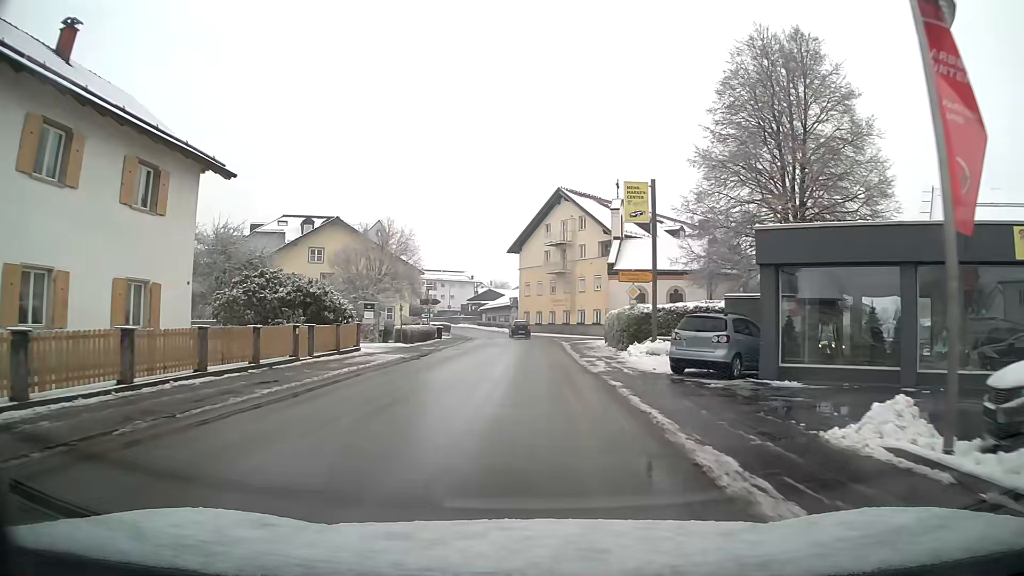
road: tertiary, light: Day
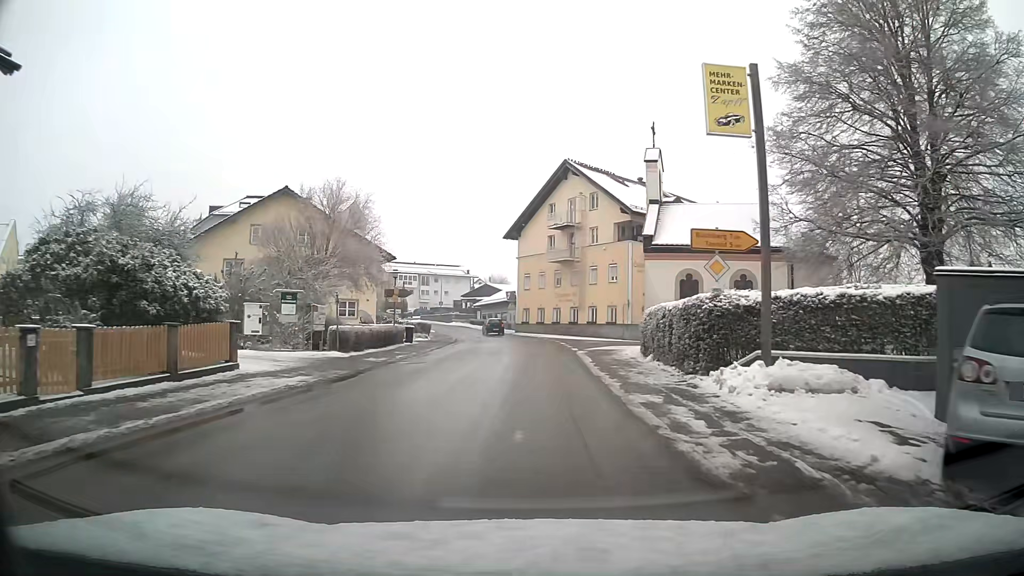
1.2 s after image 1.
(0.0, +11.8) m; 0°
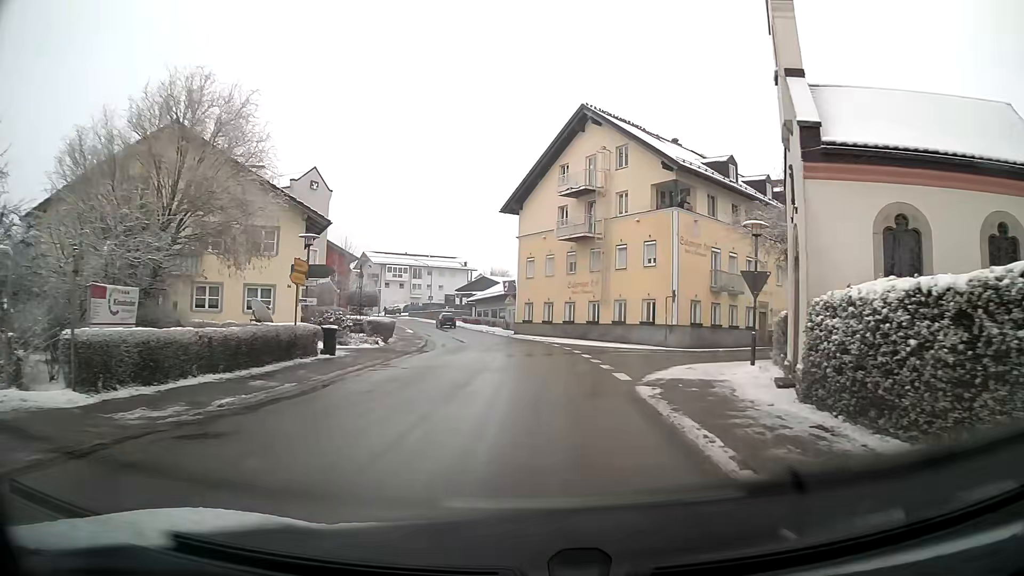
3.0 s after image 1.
(-0.1, +14.9) m; -1°
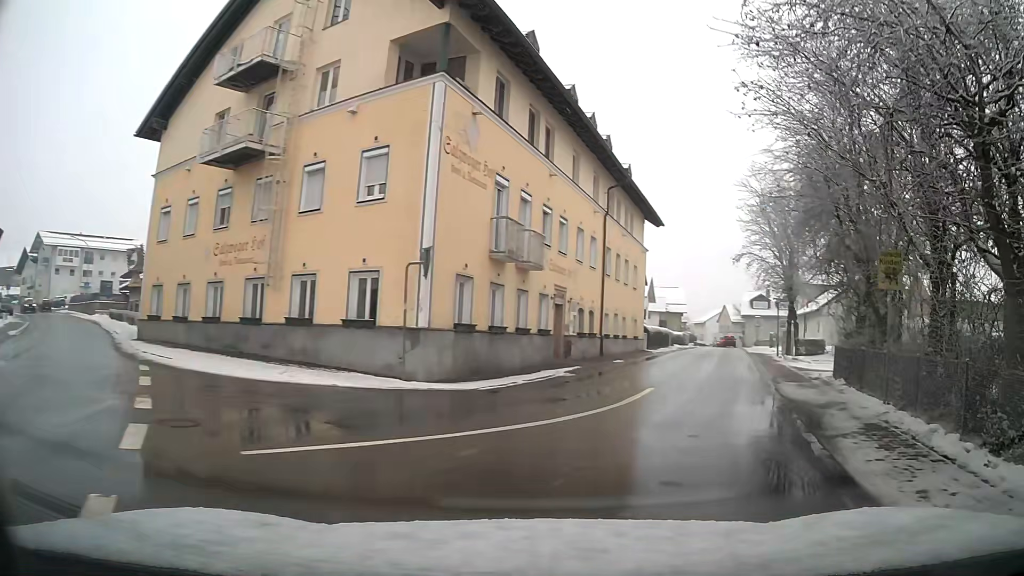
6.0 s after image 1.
(+3.2, +20.0) m; +32°
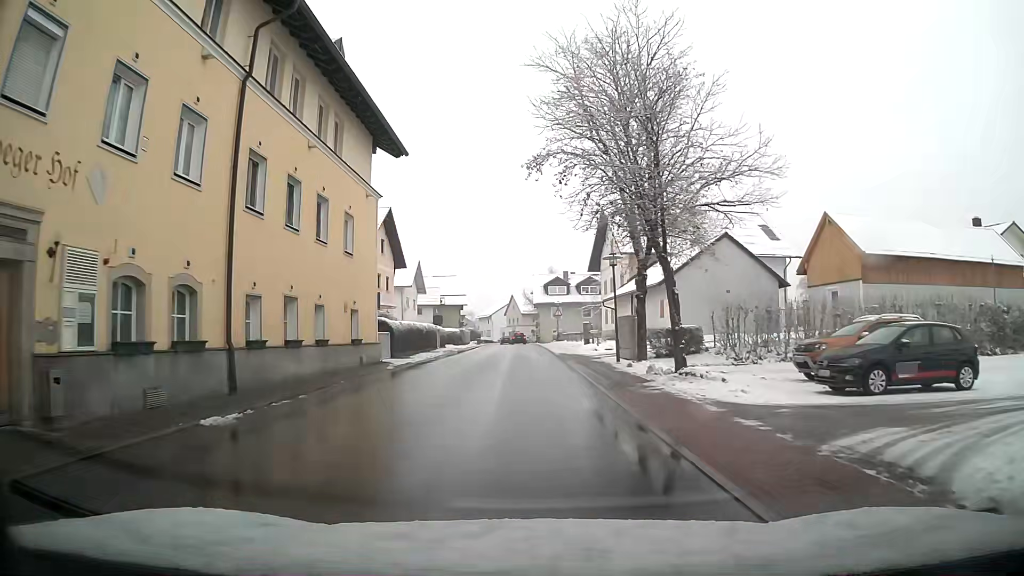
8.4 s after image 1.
(+3.4, +19.5) m; +13°
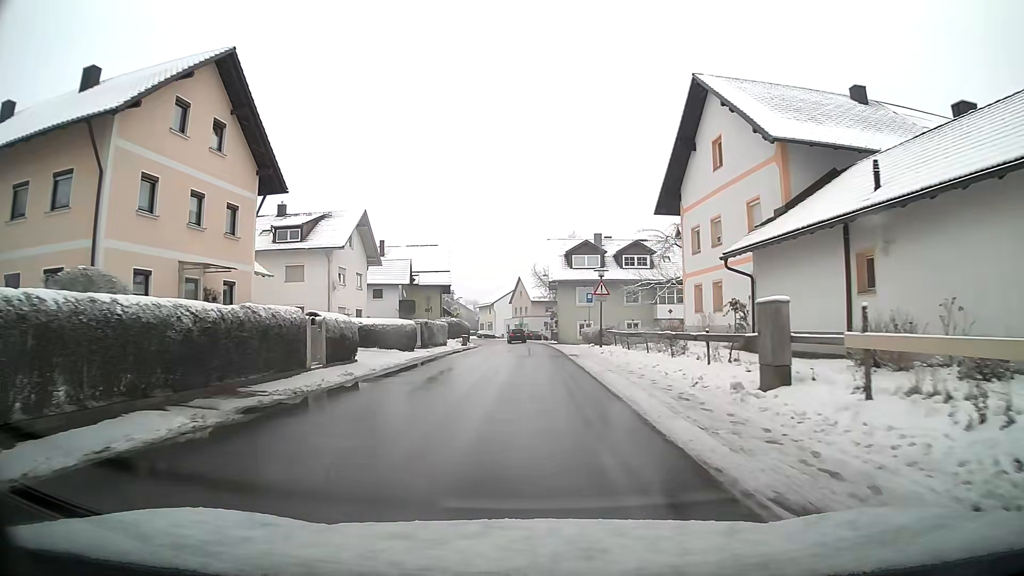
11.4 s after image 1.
(-0.5, +30.9) m; -1°
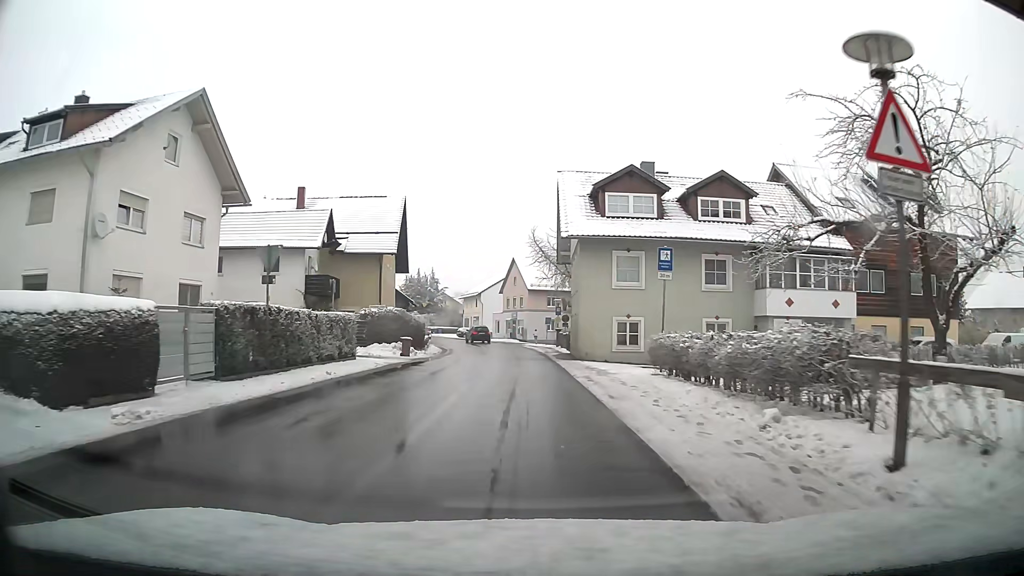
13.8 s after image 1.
(0.0, +26.1) m; 0°
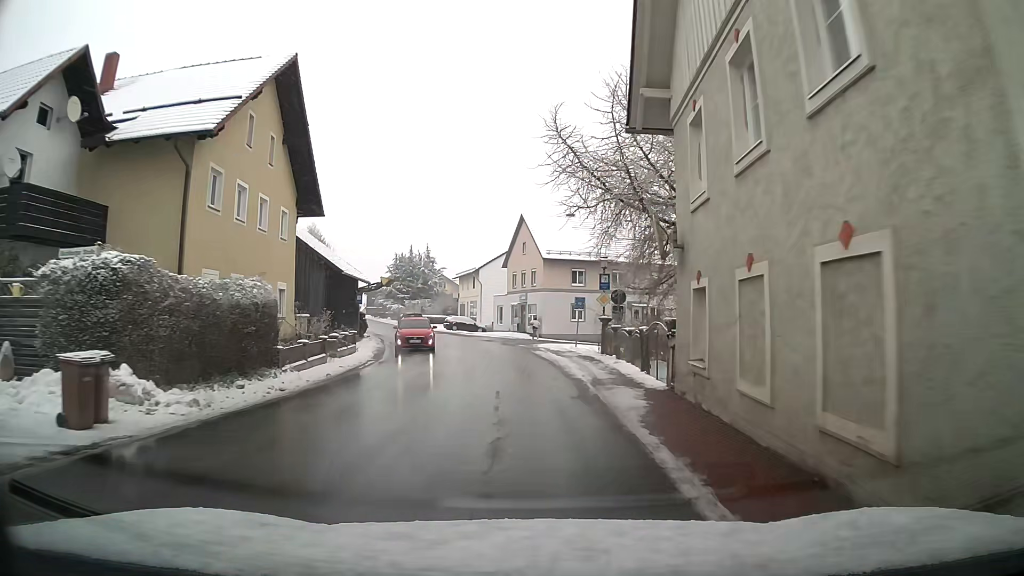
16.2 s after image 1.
(-0.3, +25.6) m; -2°
